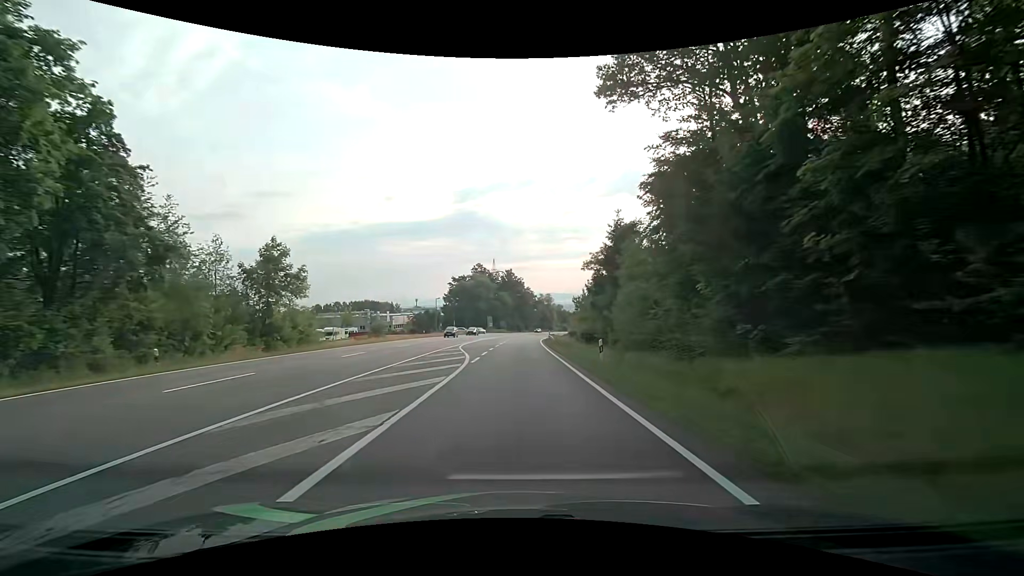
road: secondary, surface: asphalt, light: Day
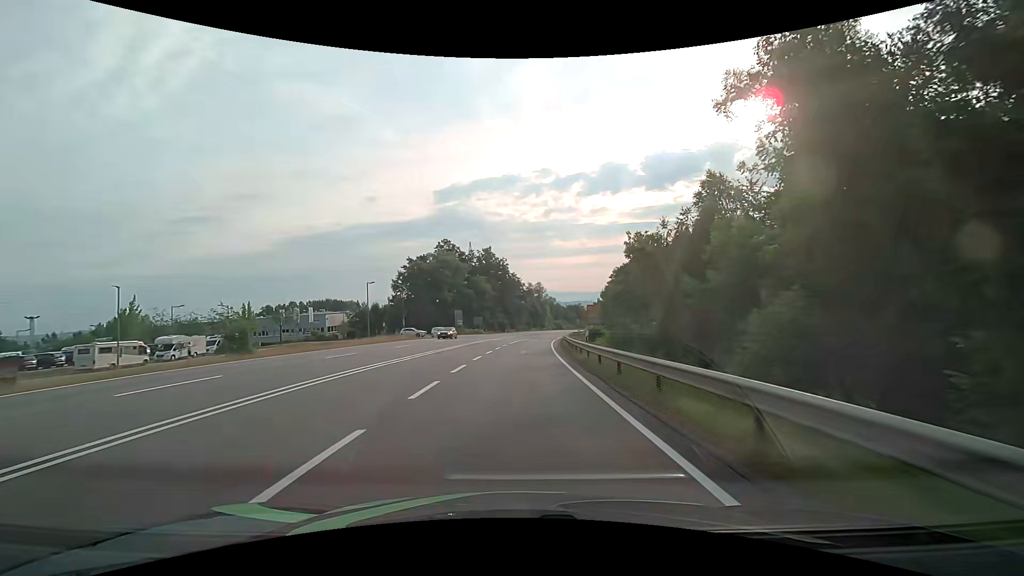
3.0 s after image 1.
(+0.5, +45.9) m; +2°
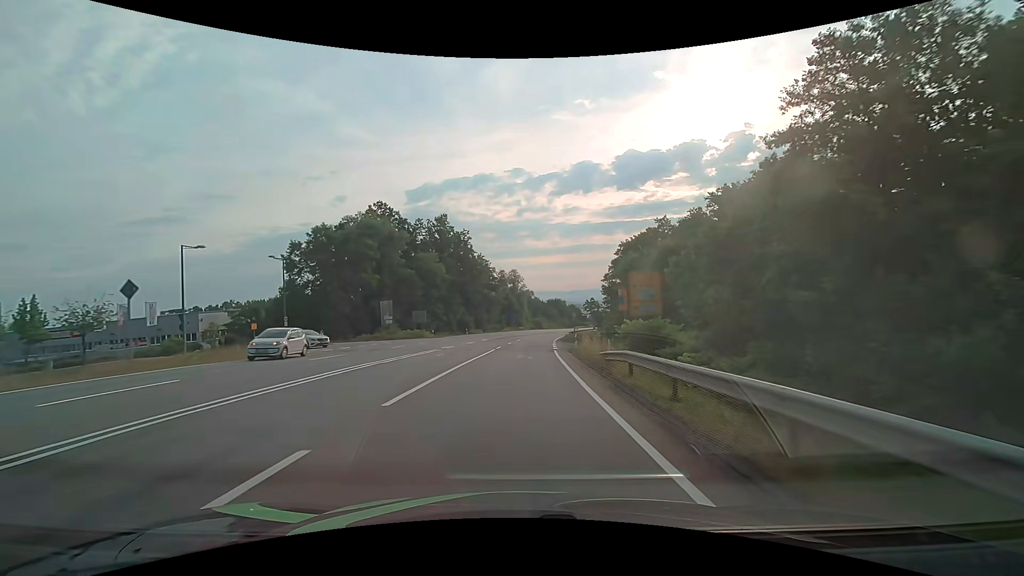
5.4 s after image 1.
(+0.9, +36.7) m; +3°
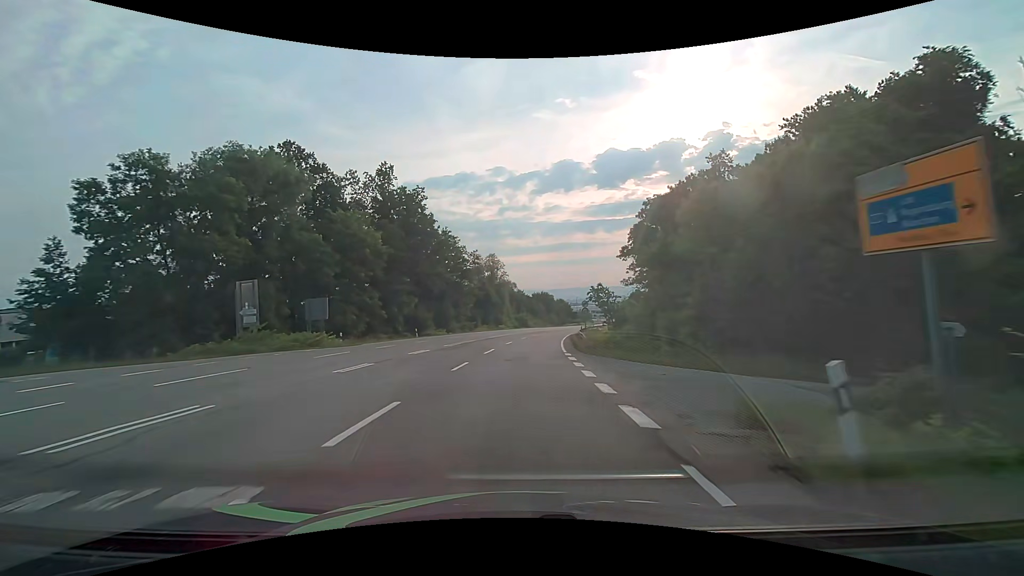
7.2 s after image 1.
(+0.4, +27.5) m; +2°
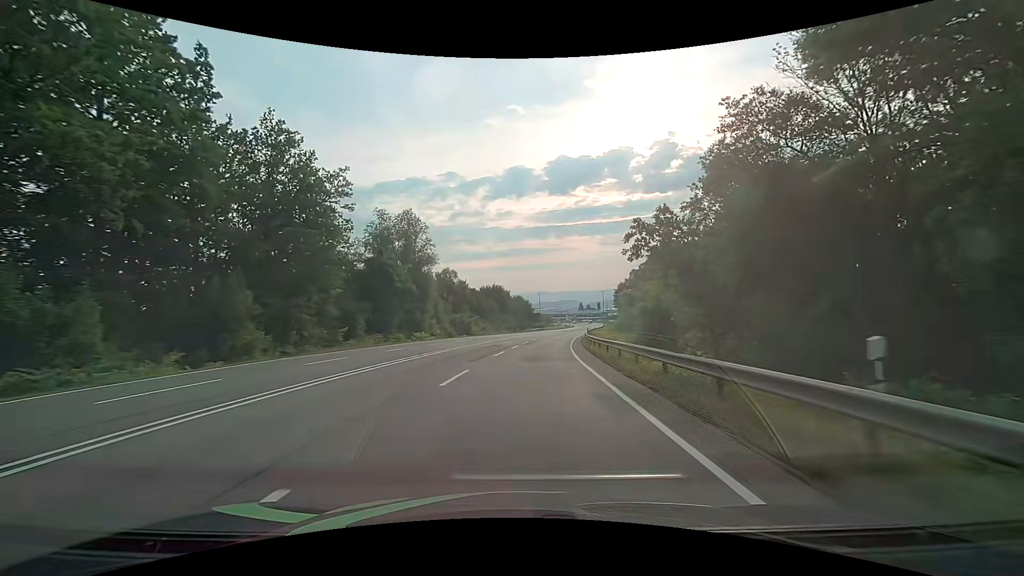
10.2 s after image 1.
(+2.1, +45.6) m; +5°
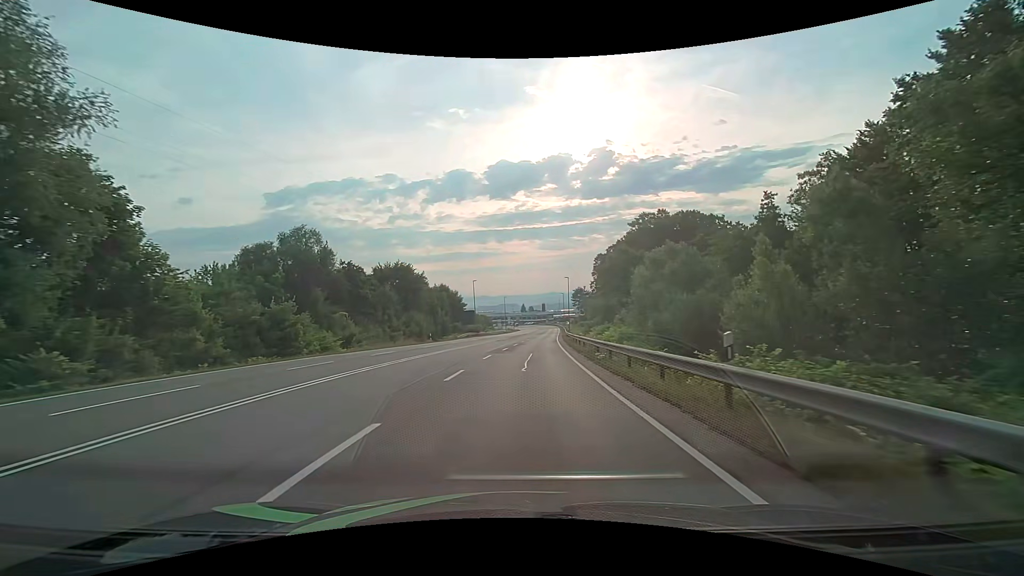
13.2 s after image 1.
(+2.8, +45.4) m; +7°
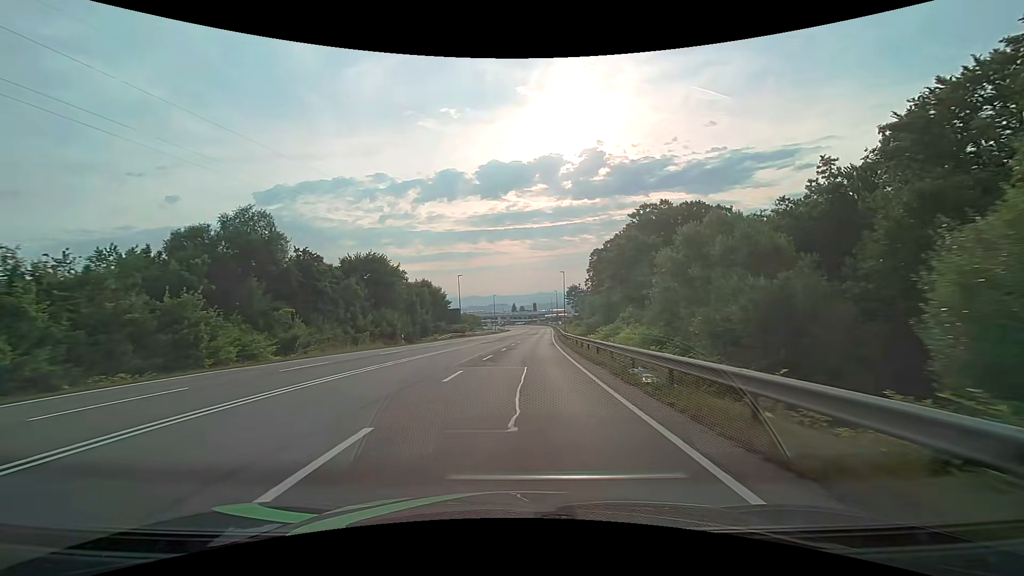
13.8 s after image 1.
(+0.1, +9.1) m; +1°
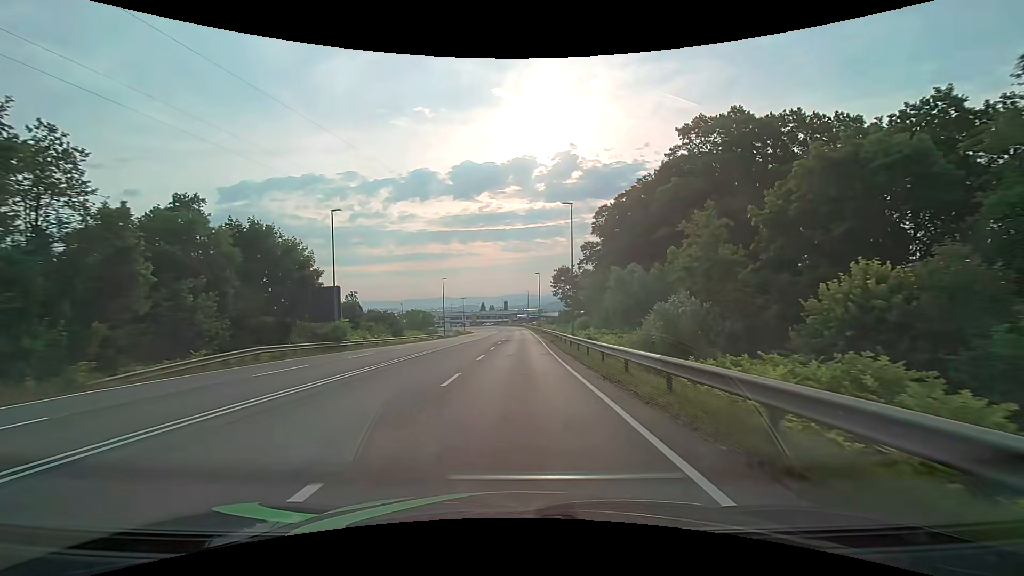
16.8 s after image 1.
(+1.6, +45.6) m; +4°
(0, +10) (0, +20) (0, +30) (0, +40) (0, +50) (0, +60) (0, +70) (0, +80) (0, +90) (0, +100) m
